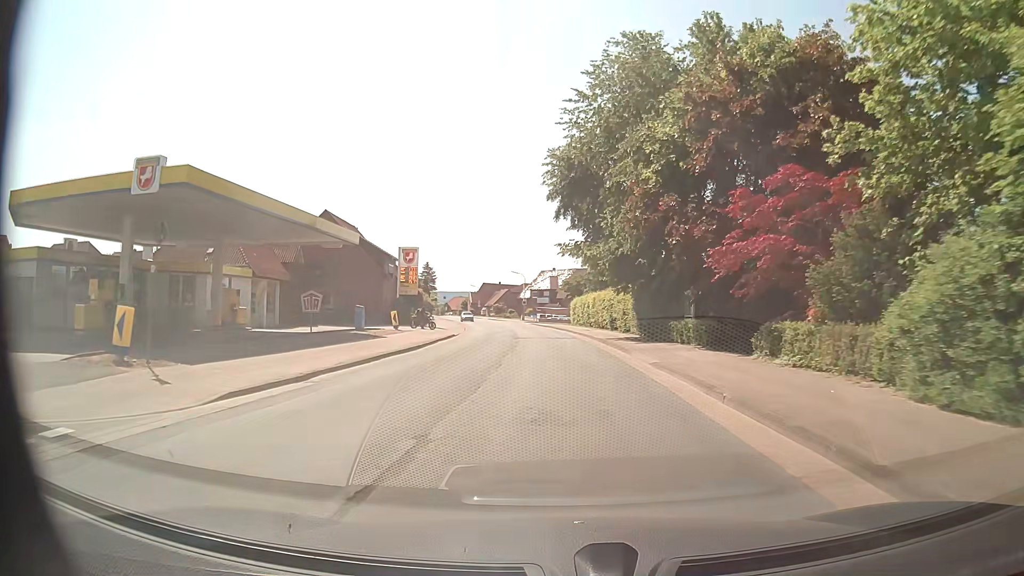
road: secondary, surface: asphalt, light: Day
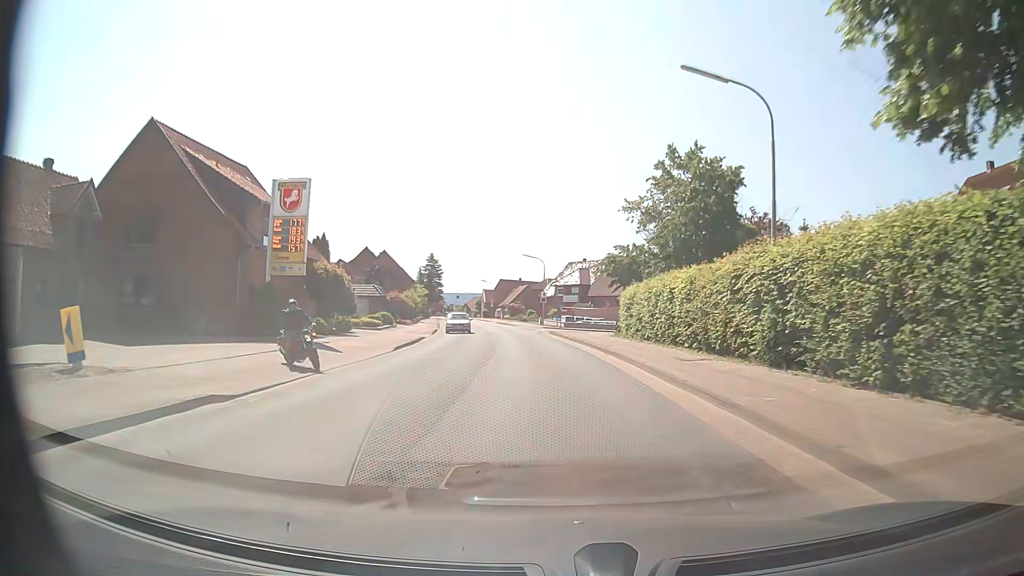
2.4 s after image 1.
(-0.5, +31.1) m; -3°
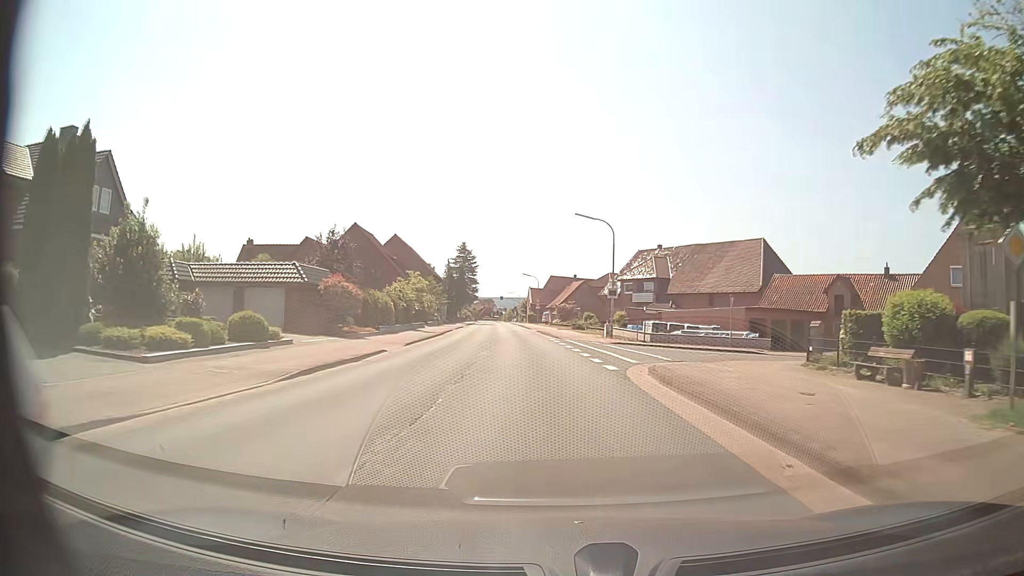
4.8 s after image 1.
(-1.2, +31.2) m; -5°
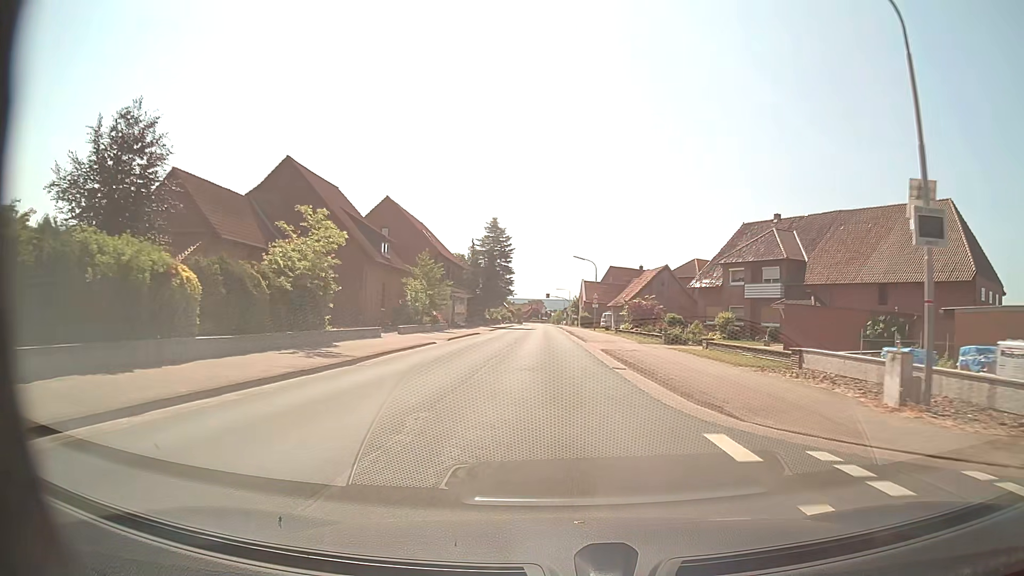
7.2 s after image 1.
(-1.3, +32.0) m; -4°
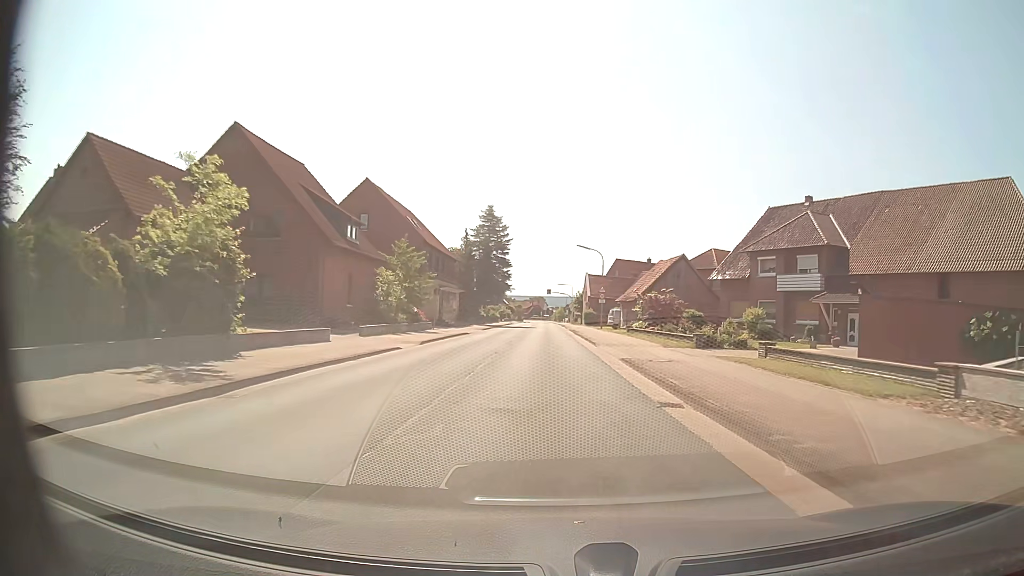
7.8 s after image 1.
(0.0, +8.0) m; 0°
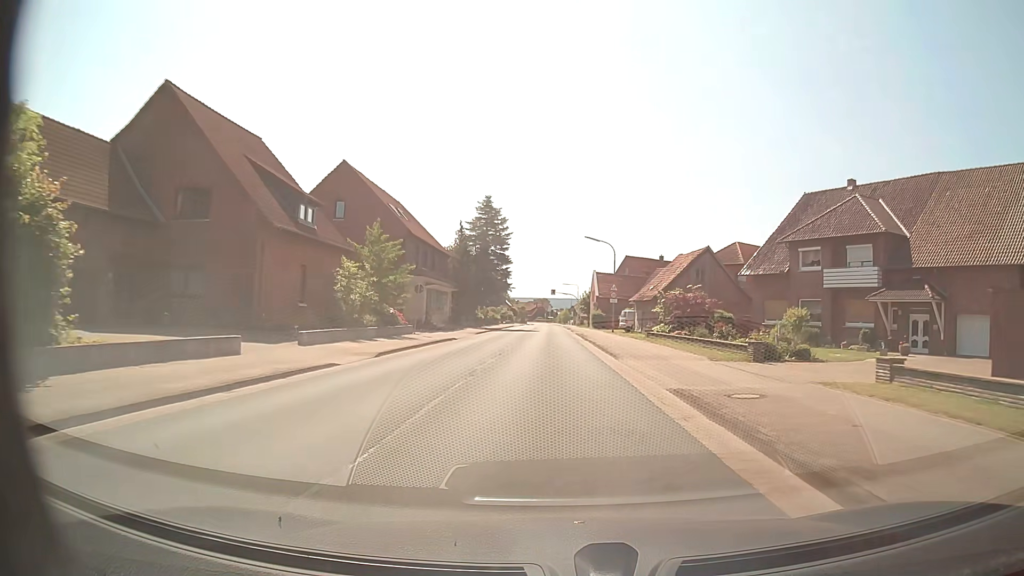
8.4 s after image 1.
(0.0, +8.0) m; -1°
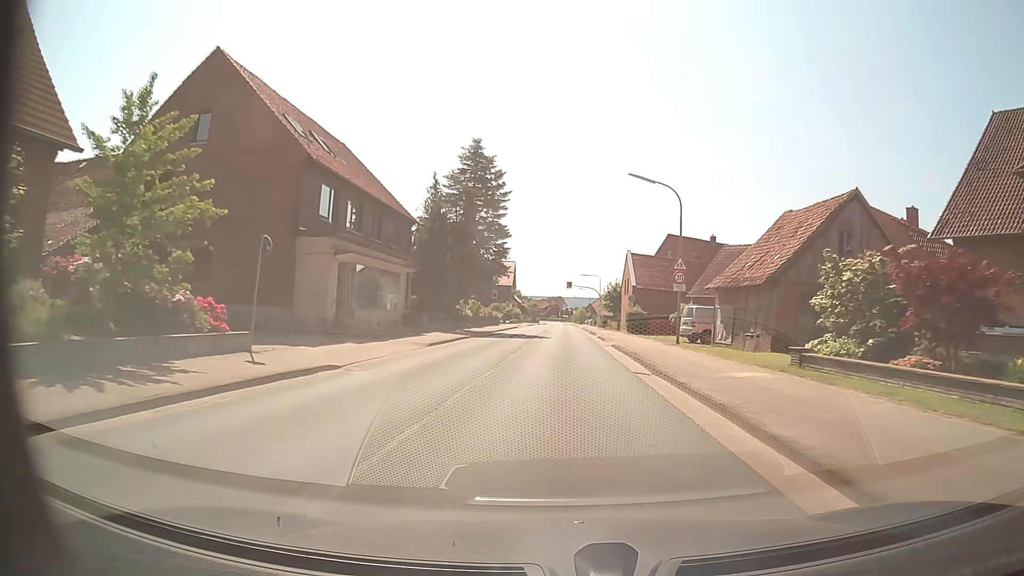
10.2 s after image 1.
(-0.2, +24.0) m; -1°
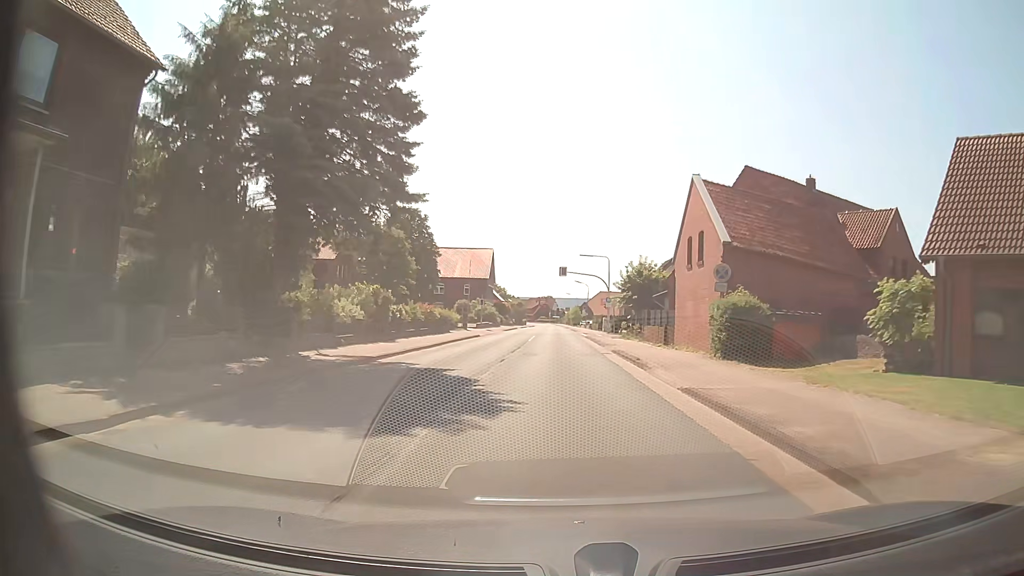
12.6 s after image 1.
(+0.2, +31.8) m; +1°
(0, +10) (0, +20) (0, +30) (0, +40) (0, +50) (0, +60) (0, +70) (0, +80) (-1, +90) (-1, +100) m
